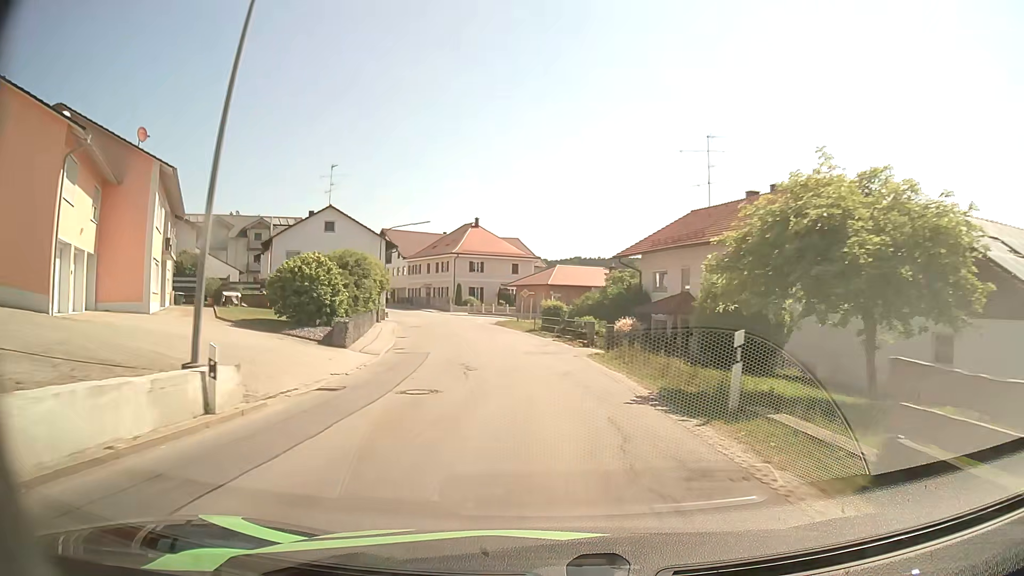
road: secondary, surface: asphalt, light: Day
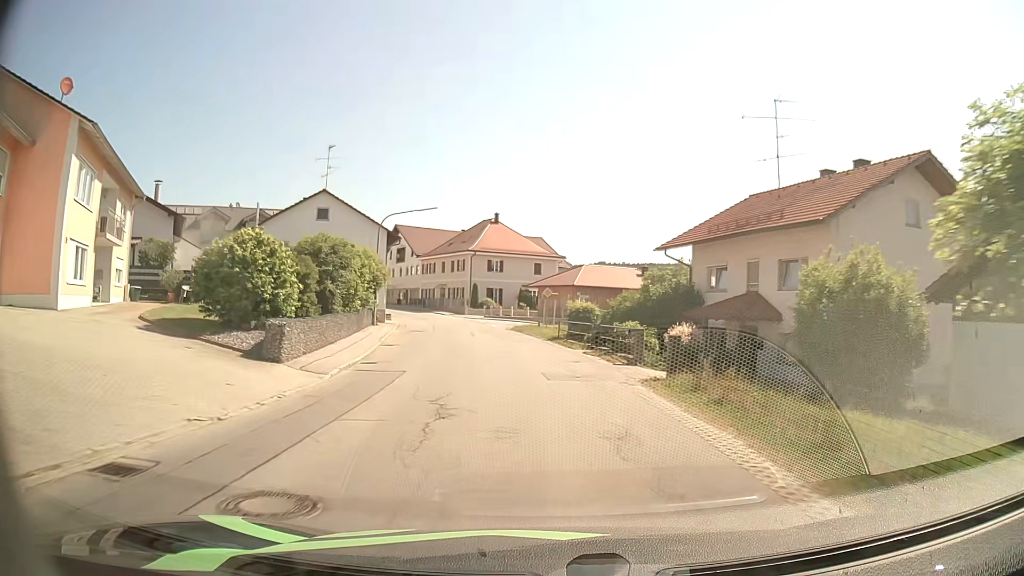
(-0.1, +7.7) m; -2°
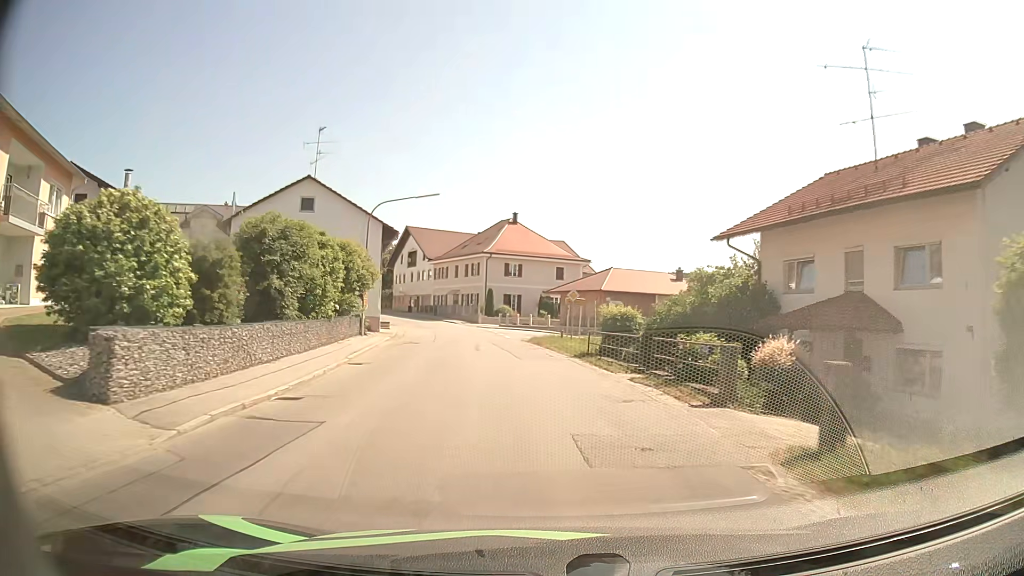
(-0.1, +7.5) m; -2°
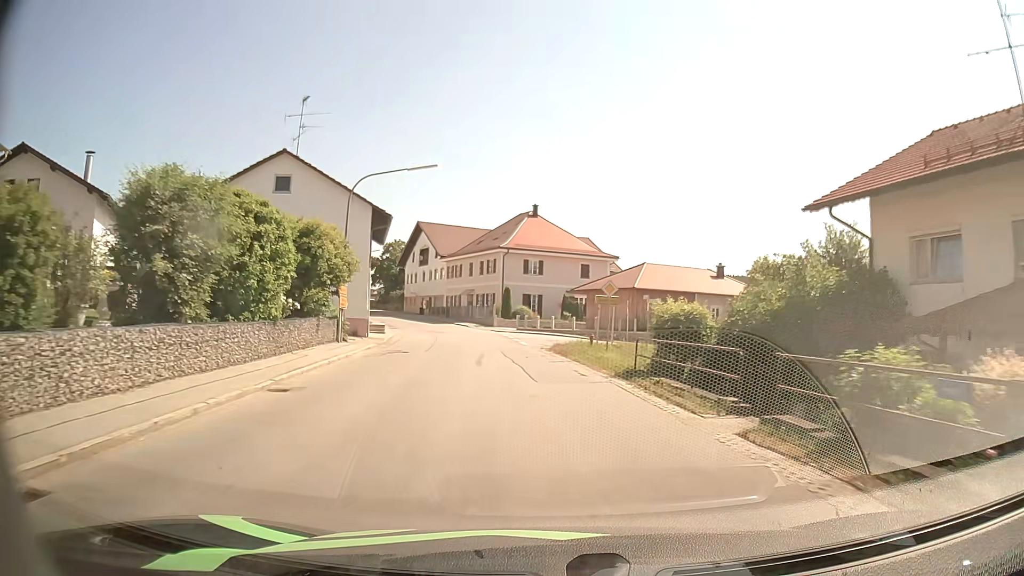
(-0.1, +7.4) m; -2°
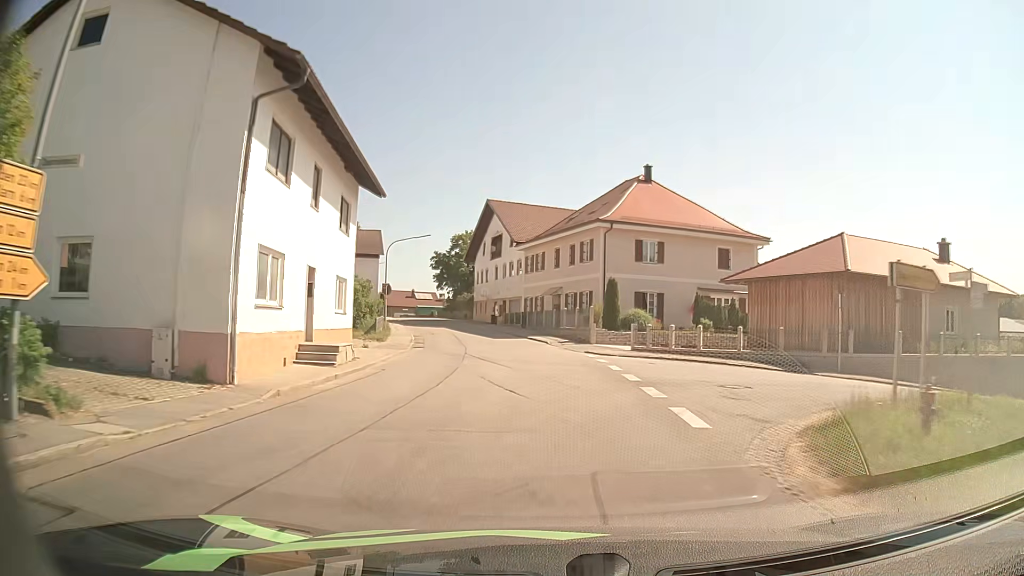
(-1.5, +22.4) m; -8°
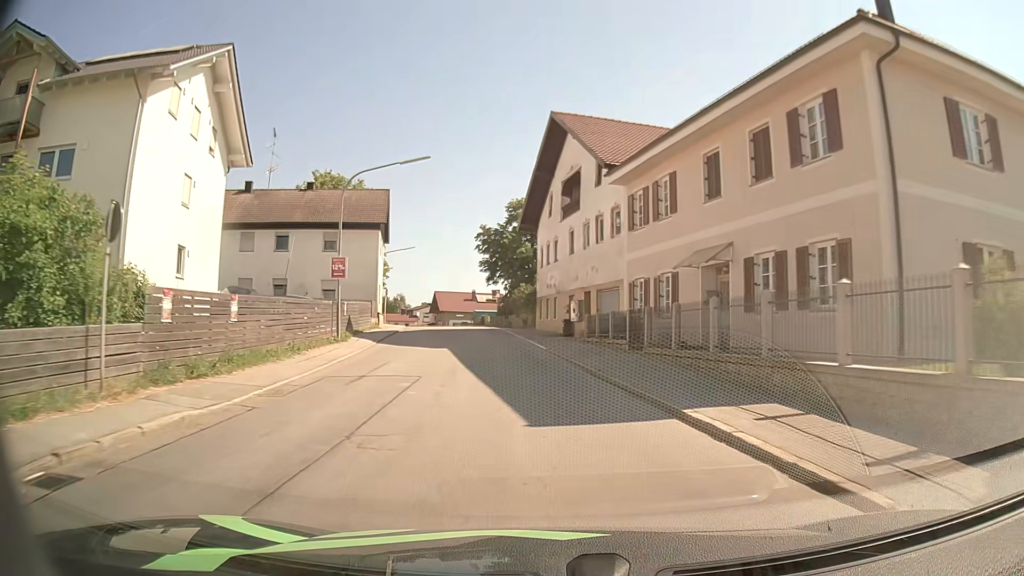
(-1.5, +29.9) m; -7°
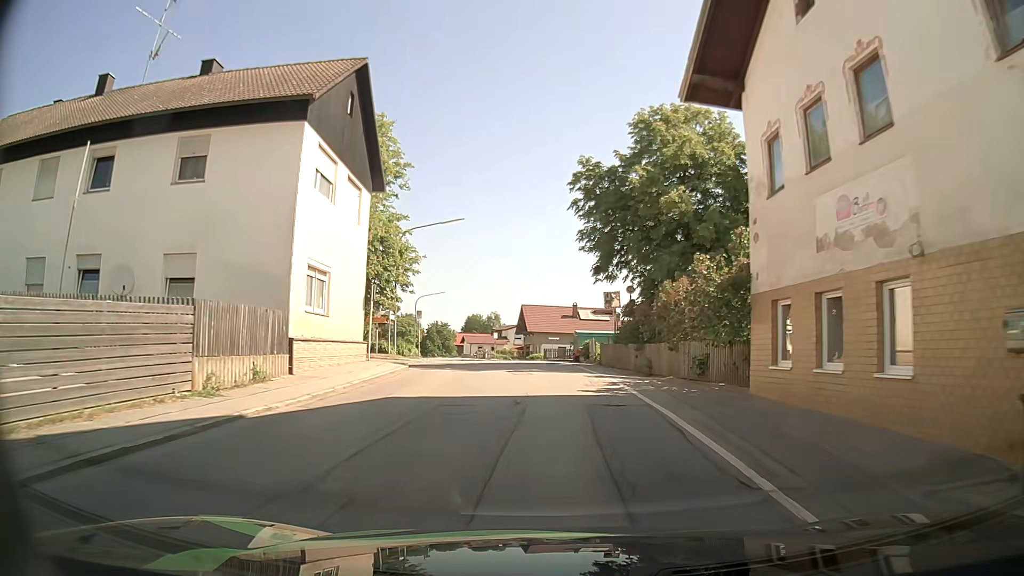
(-2.5, +29.5) m; -8°
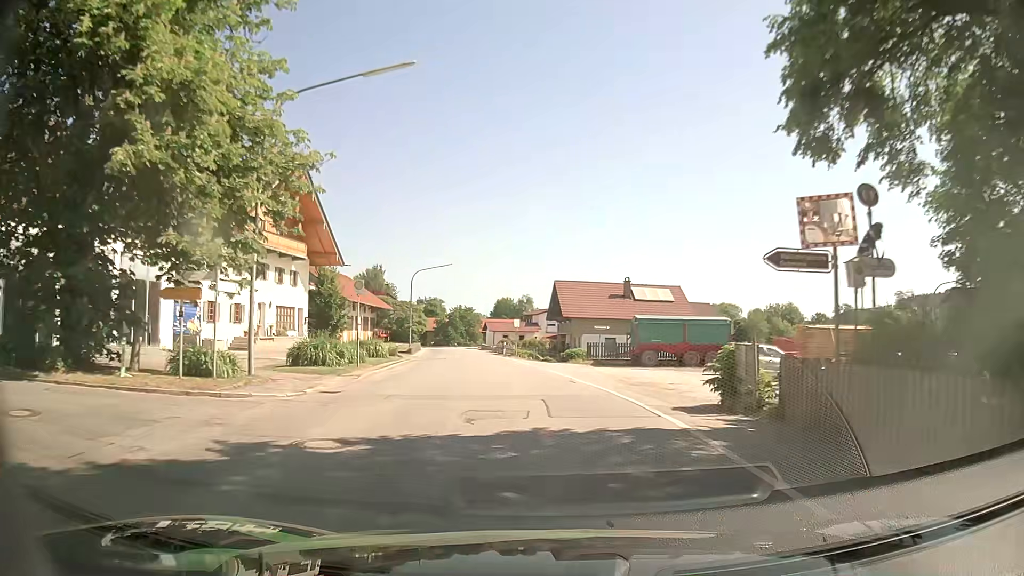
(-0.7, +21.7) m; -3°
(0, +10) (-1, +20) (-2, +30) (-3, +40) (-5, +50) (-6, +60) (-8, +69) (-9, +79) (-11, +89) (-13, +99) m
